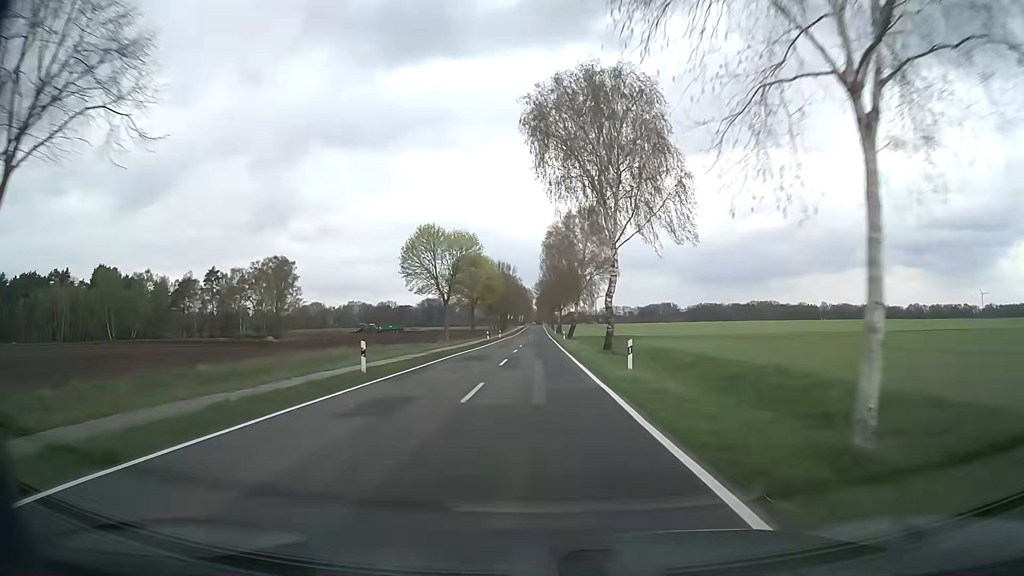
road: secondary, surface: asphalt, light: Day
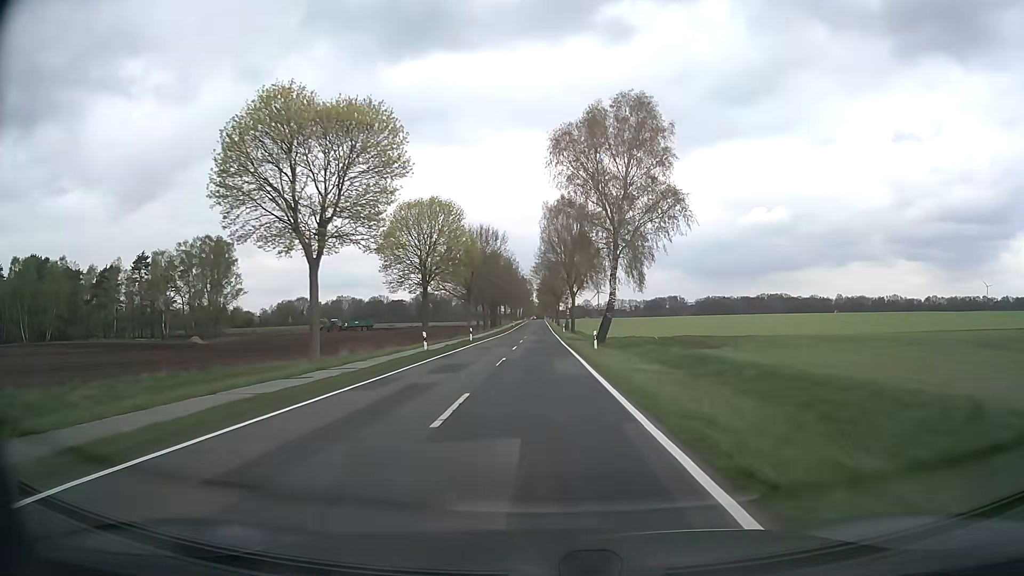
(-0.1, +39.1) m; 0°
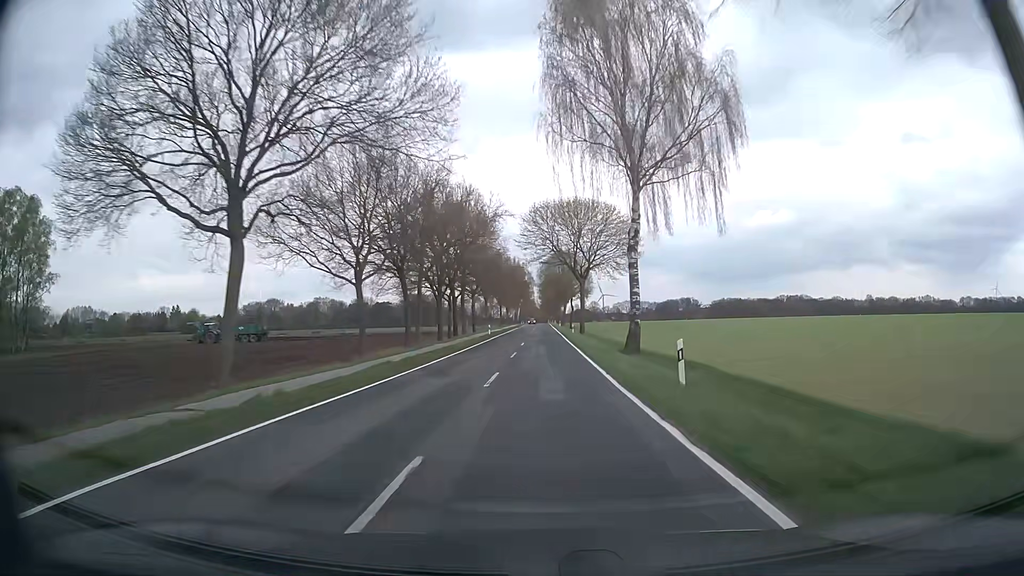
(-0.4, +66.7) m; 0°
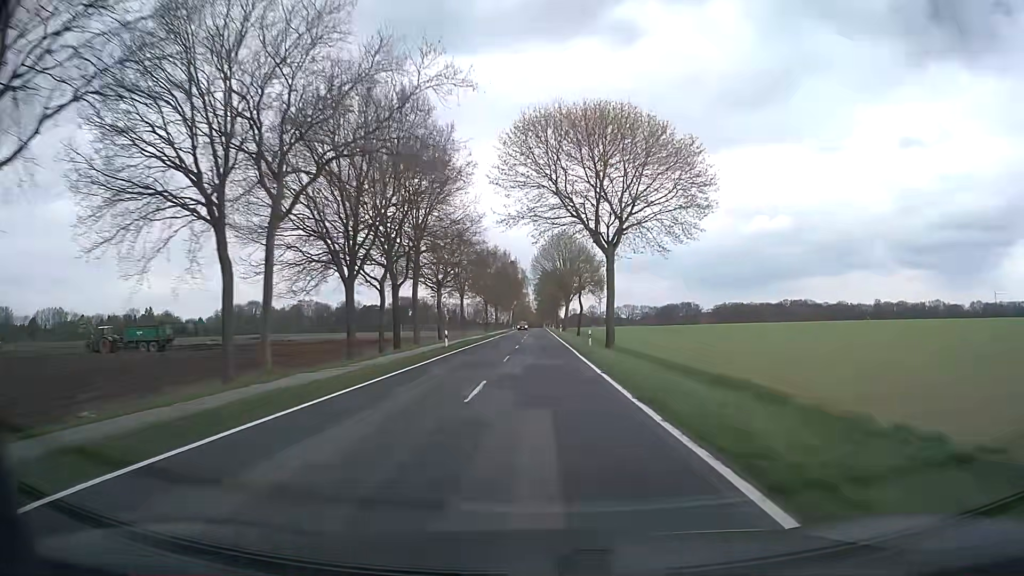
(0.0, +27.1) m; 0°
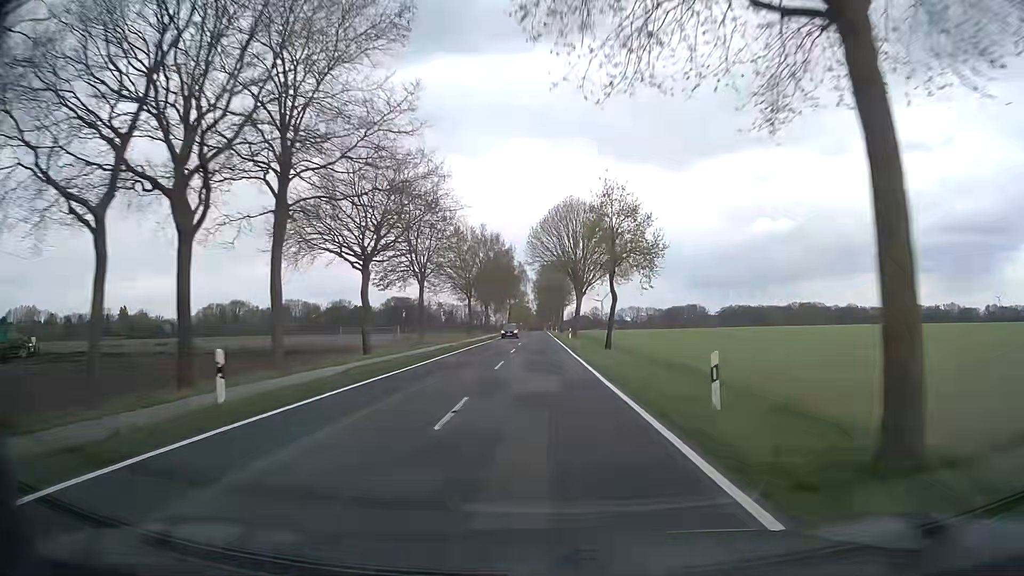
(0.0, +27.1) m; 0°
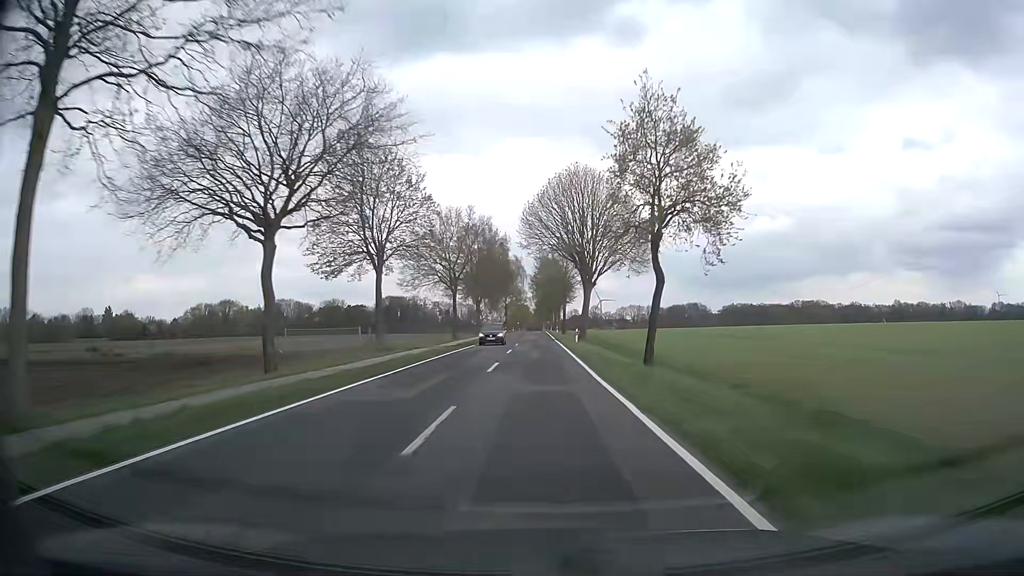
(0.0, +13.4) m; 0°
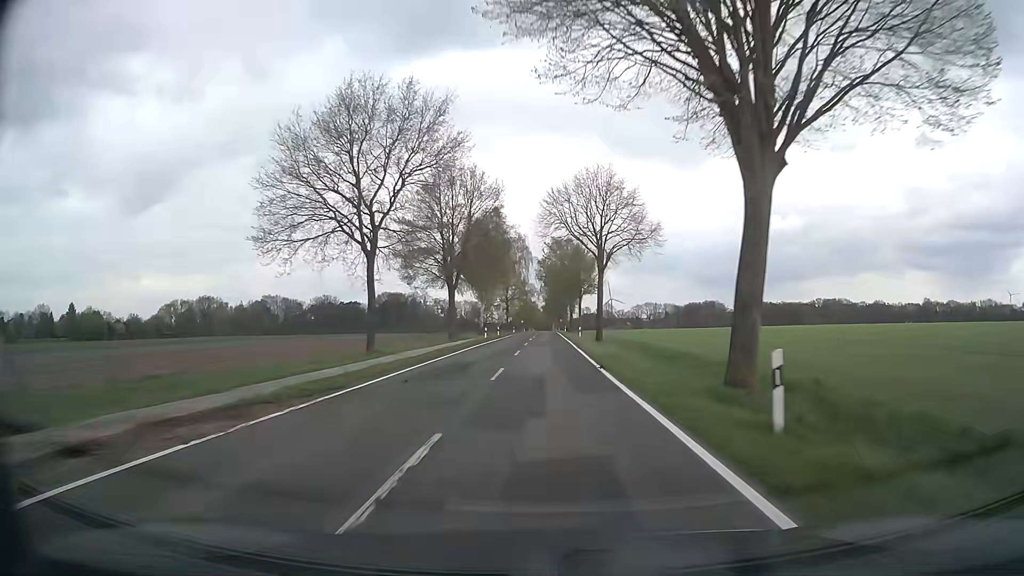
(-0.2, +38.8) m; 0°
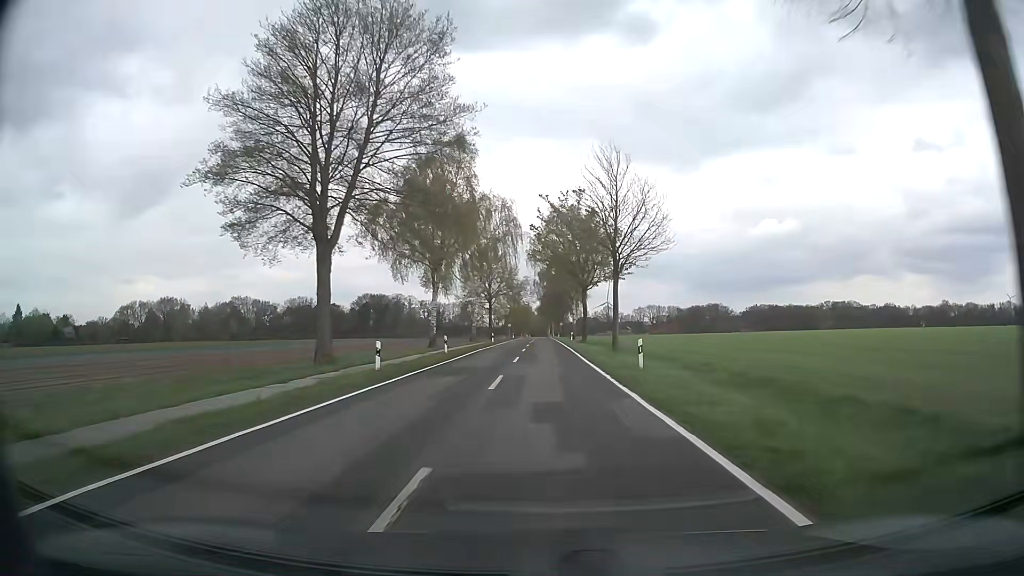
(0.0, +37.7) m; +1°
(0, +10) (0, +20) (0, +30) (0, +40) (0, +50) (0, +60) (0, +70) (0, +80) (0, +90) (0, +100) m
